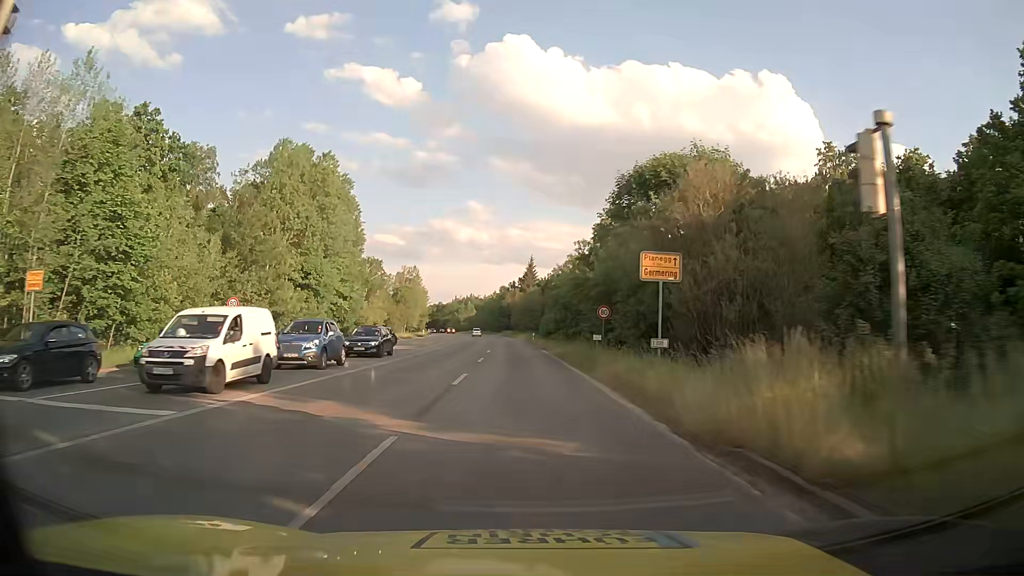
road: secondary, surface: asphalt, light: Day
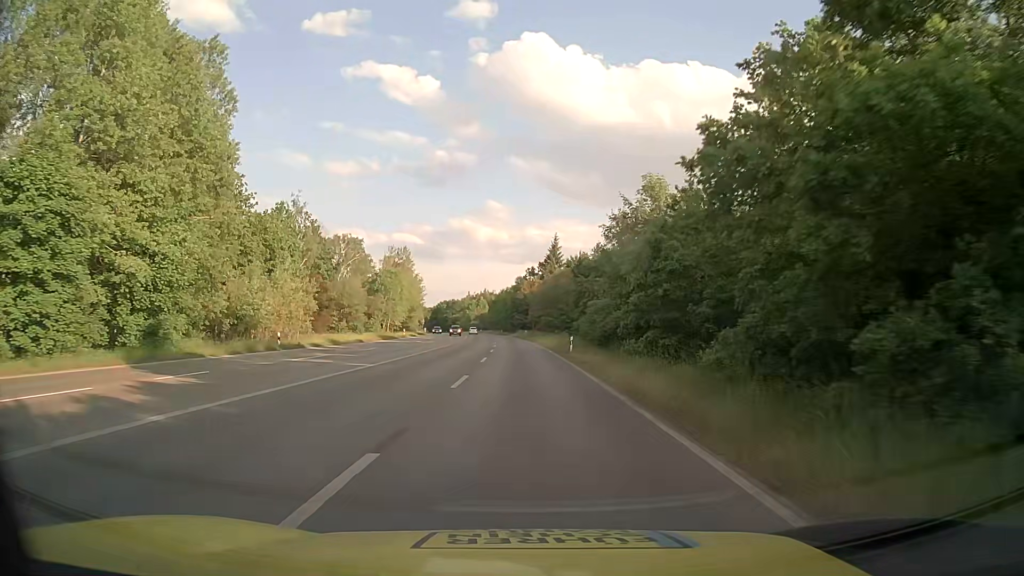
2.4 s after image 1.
(-0.3, +37.8) m; -1°
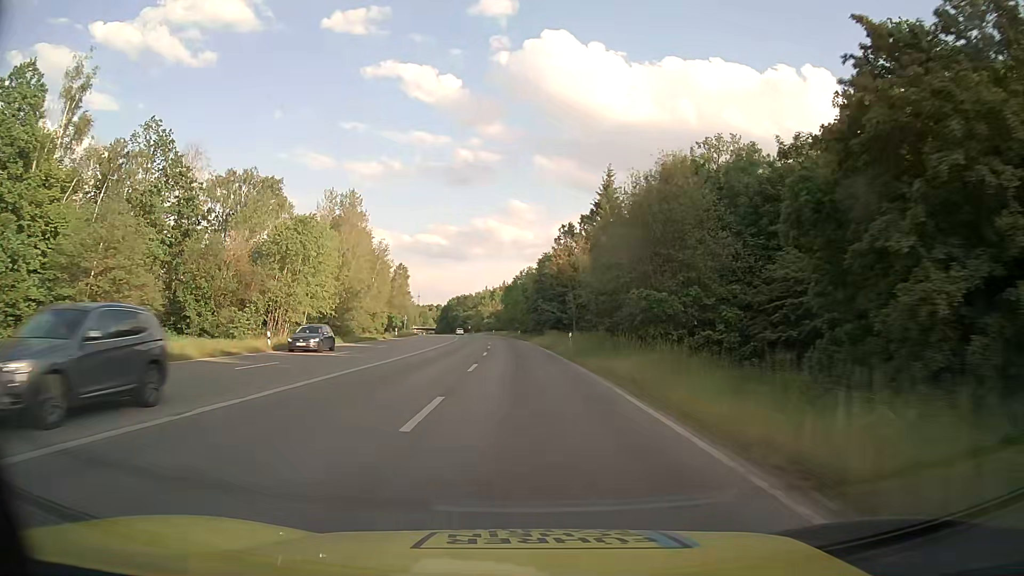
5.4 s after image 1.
(-1.1, +55.1) m; -2°
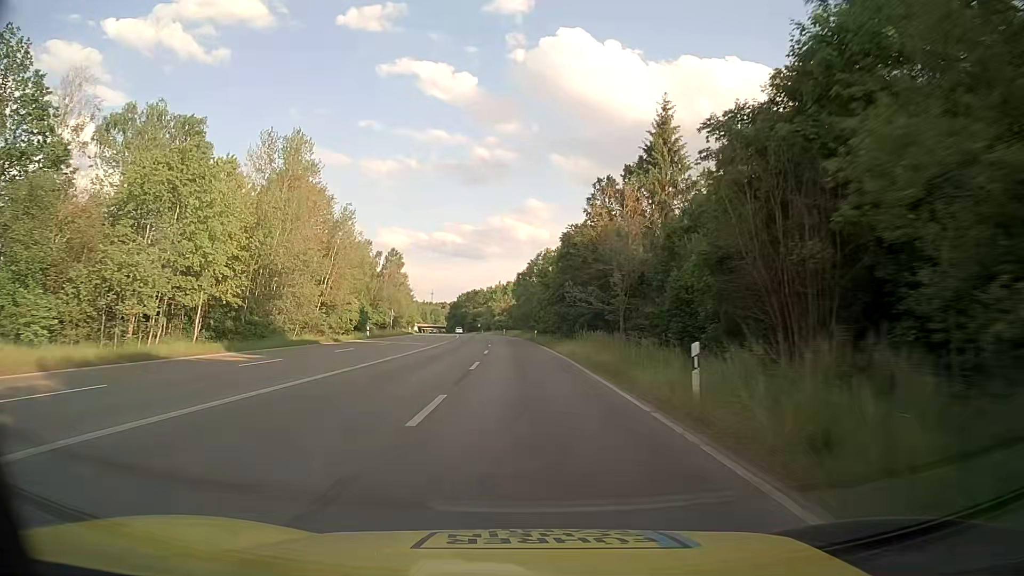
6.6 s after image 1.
(-0.3, +24.0) m; -1°
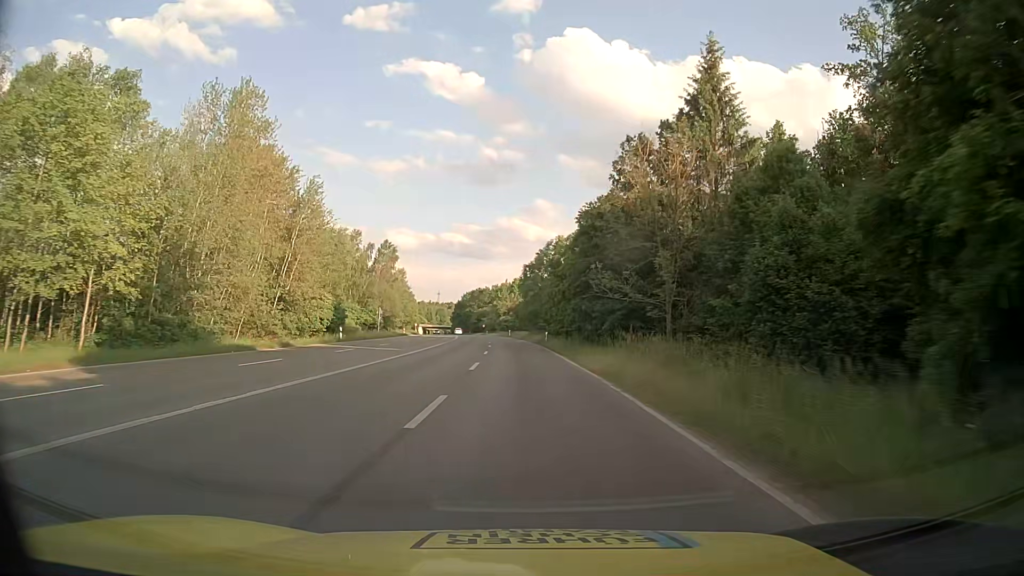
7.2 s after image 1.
(-0.1, +12.3) m; -1°
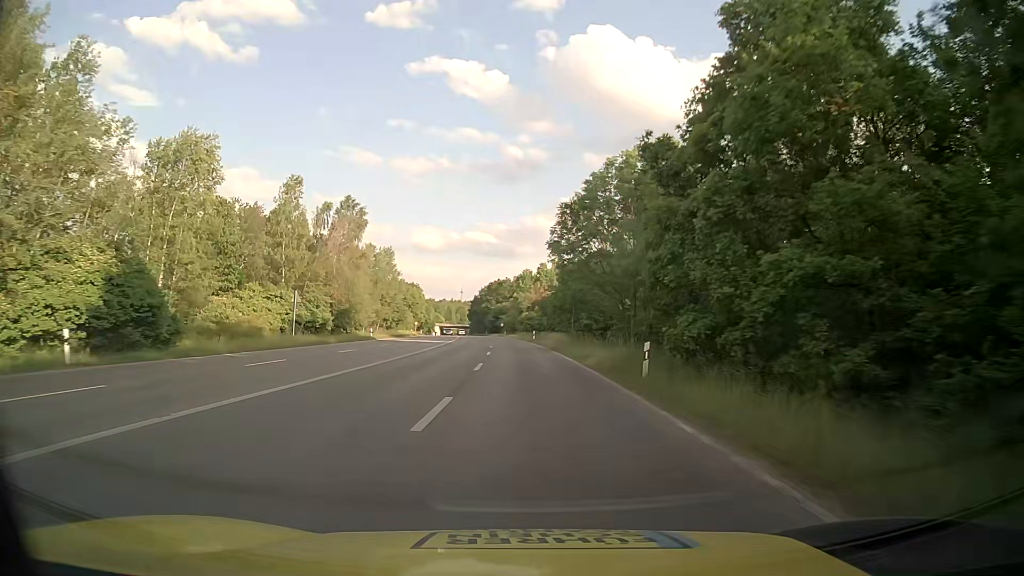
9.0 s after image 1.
(-0.7, +36.6) m; -2°
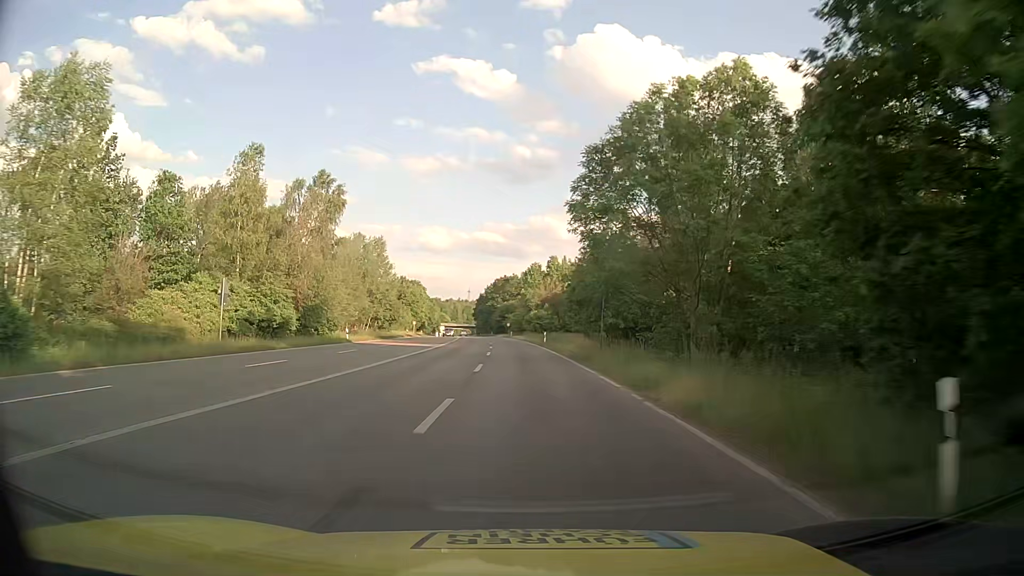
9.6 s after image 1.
(-0.1, +12.2) m; -1°
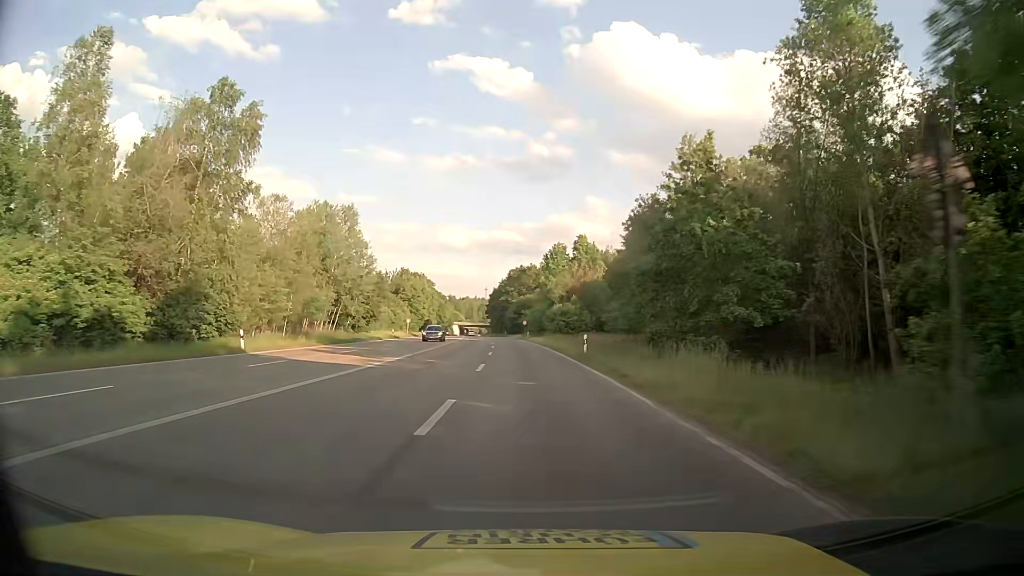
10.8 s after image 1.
(-0.3, +24.3) m; -2°
(0, +10) (0, +20) (0, +30) (-1, +40) (-1, +50) (-2, +60) (-2, +70) (-3, +80) (-3, +90) (-4, +100) m
